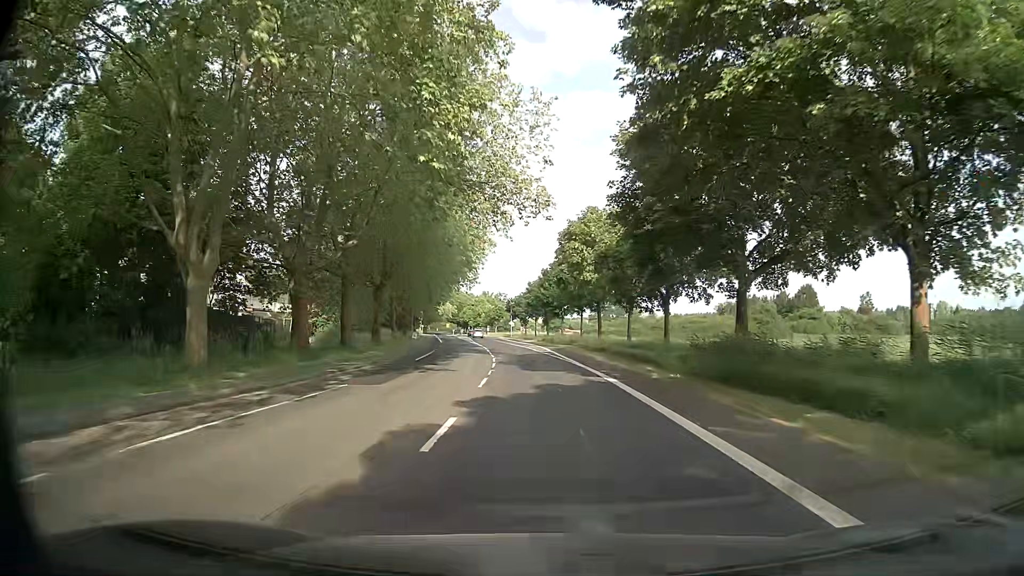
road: secondary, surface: asphalt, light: Day
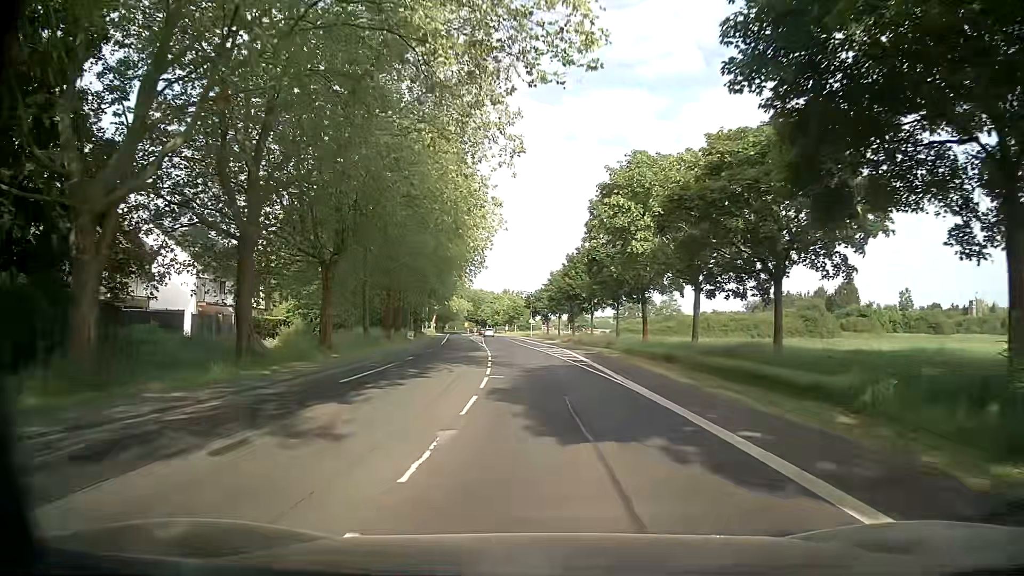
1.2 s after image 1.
(-0.2, +15.6) m; -2°
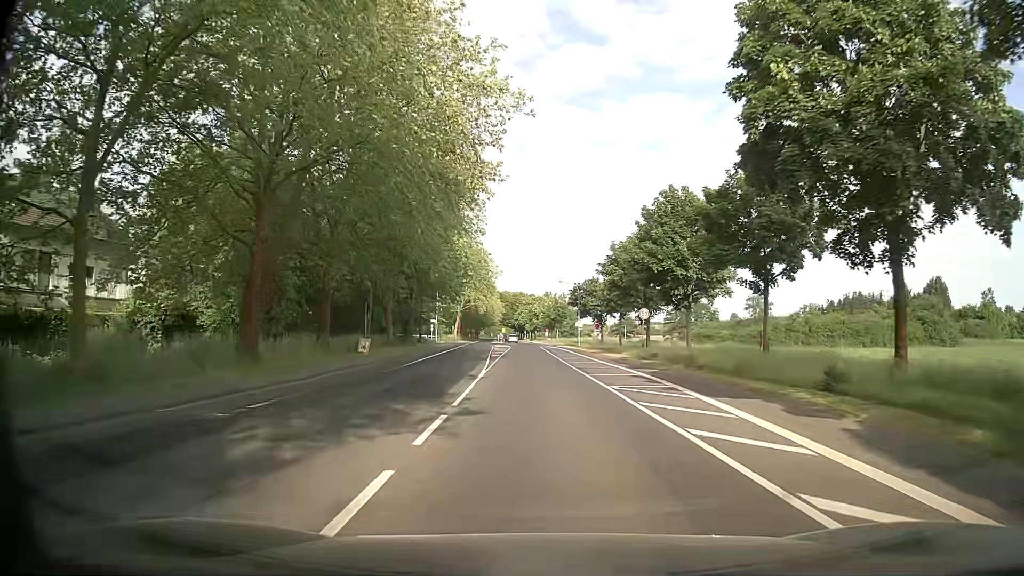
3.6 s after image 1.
(-1.1, +31.0) m; -4°
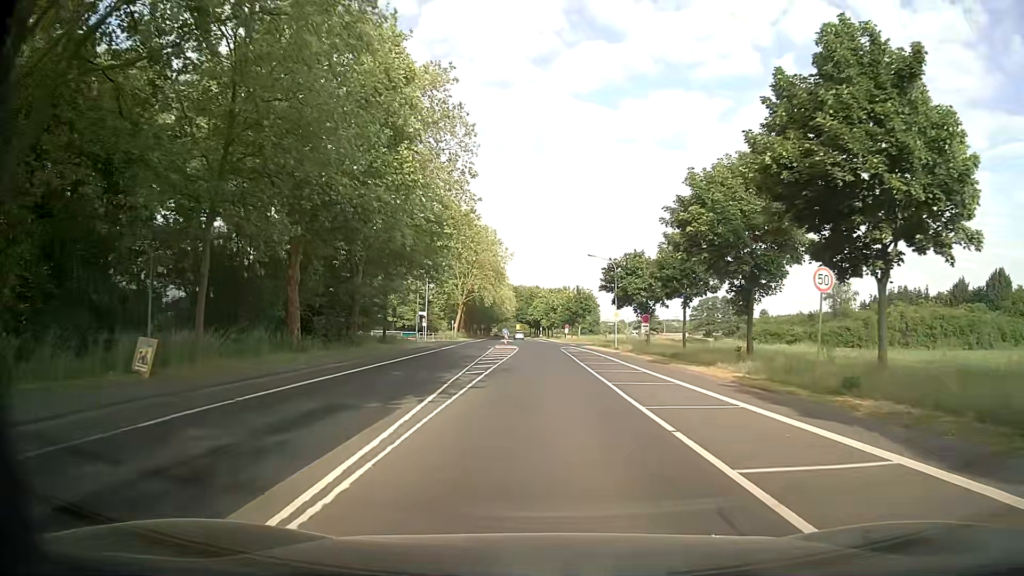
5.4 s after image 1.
(-0.2, +23.3) m; -1°
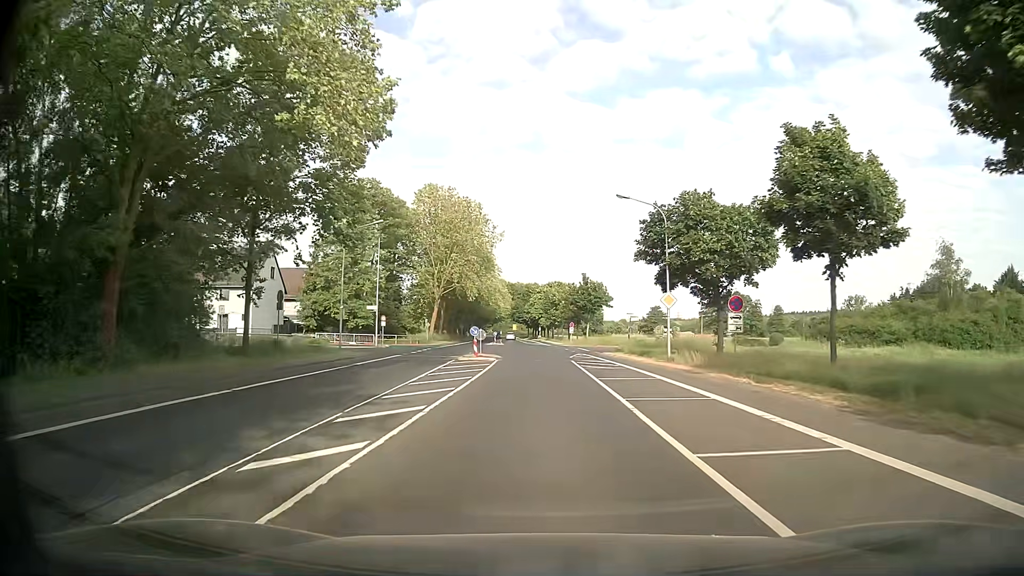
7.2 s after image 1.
(+0.1, +23.4) m; 0°
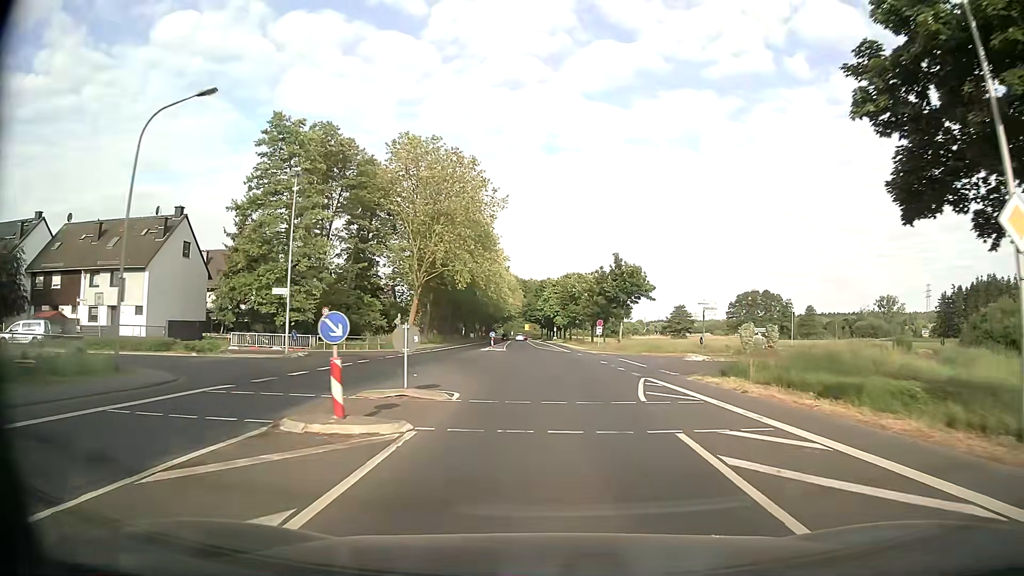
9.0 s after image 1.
(-0.2, +23.4) m; -1°
